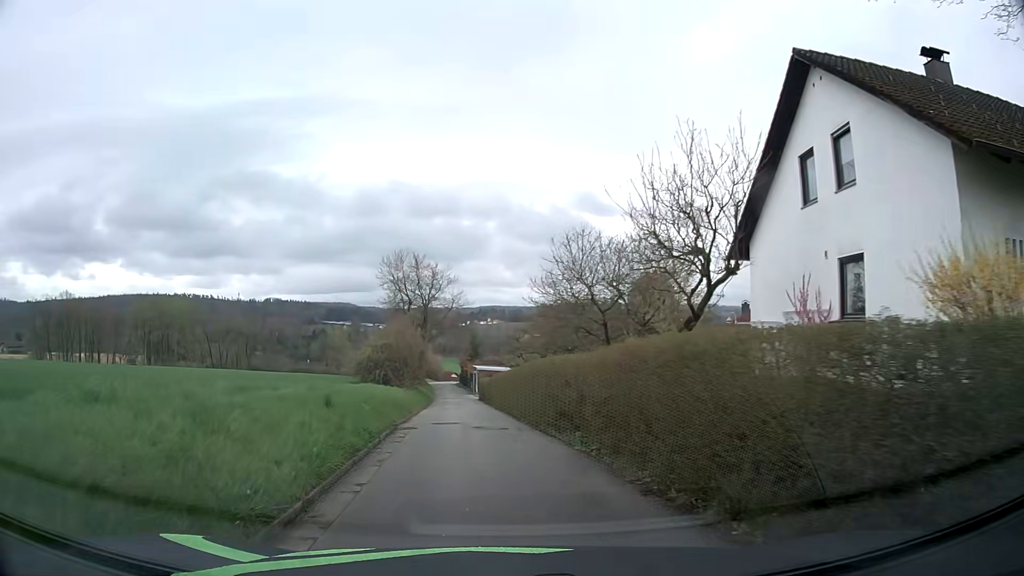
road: unclassified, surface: asphalt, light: Day
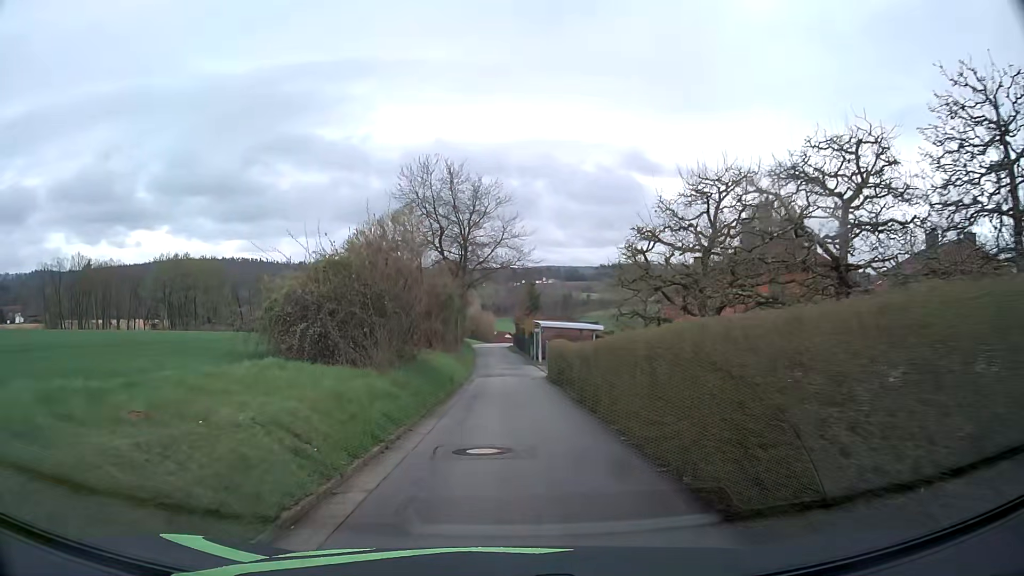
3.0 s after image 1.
(-1.0, +21.8) m; -4°
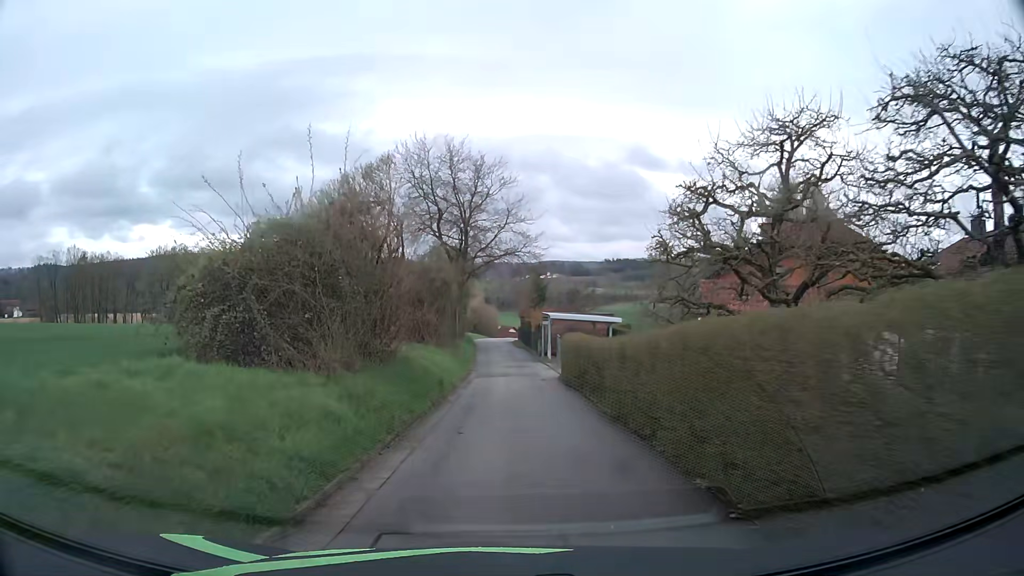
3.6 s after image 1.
(0.0, +4.6) m; 0°
